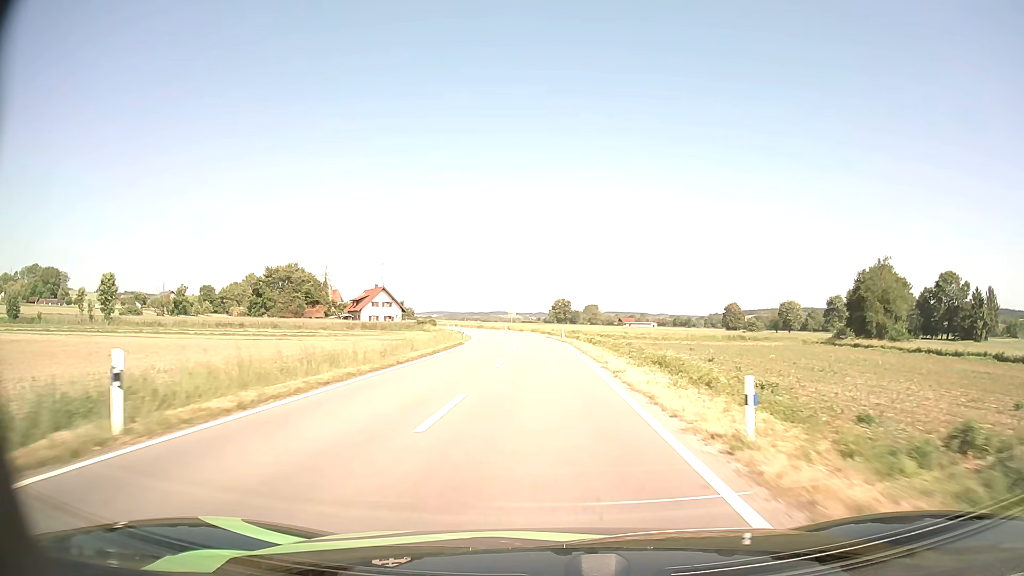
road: tertiary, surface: asphalt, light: Day
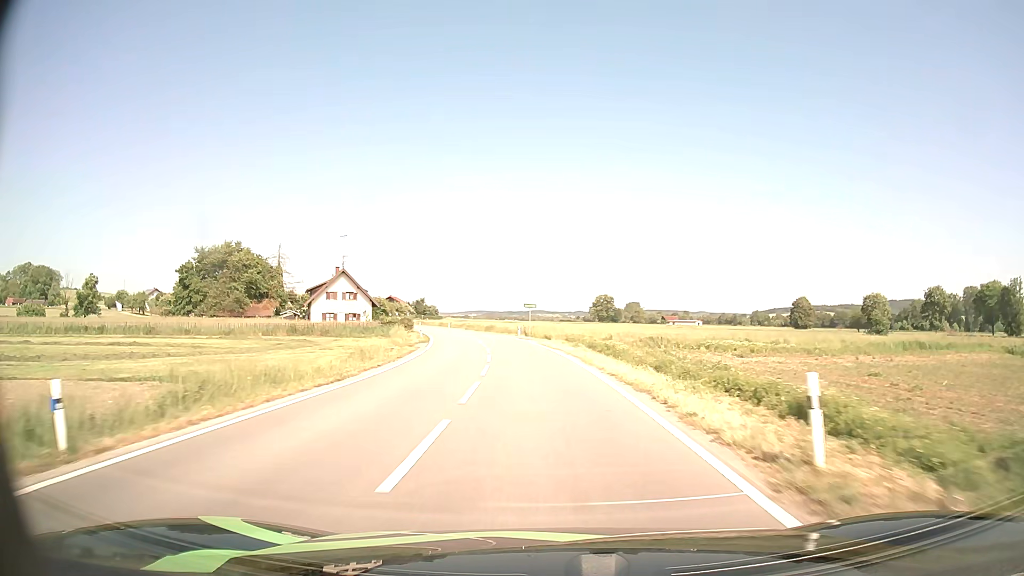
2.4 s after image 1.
(-0.7, +45.1) m; -3°
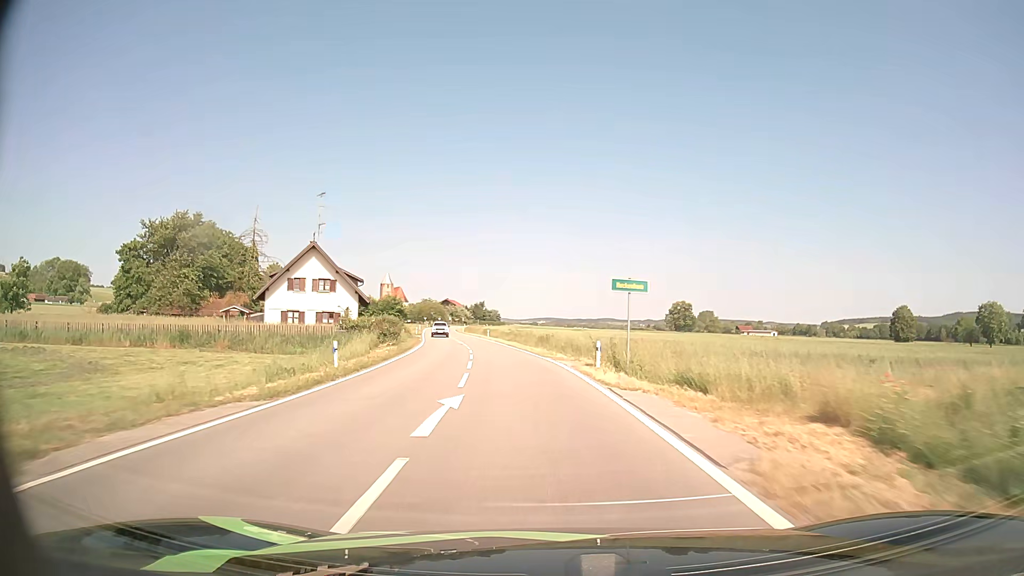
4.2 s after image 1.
(-1.6, +32.8) m; -6°
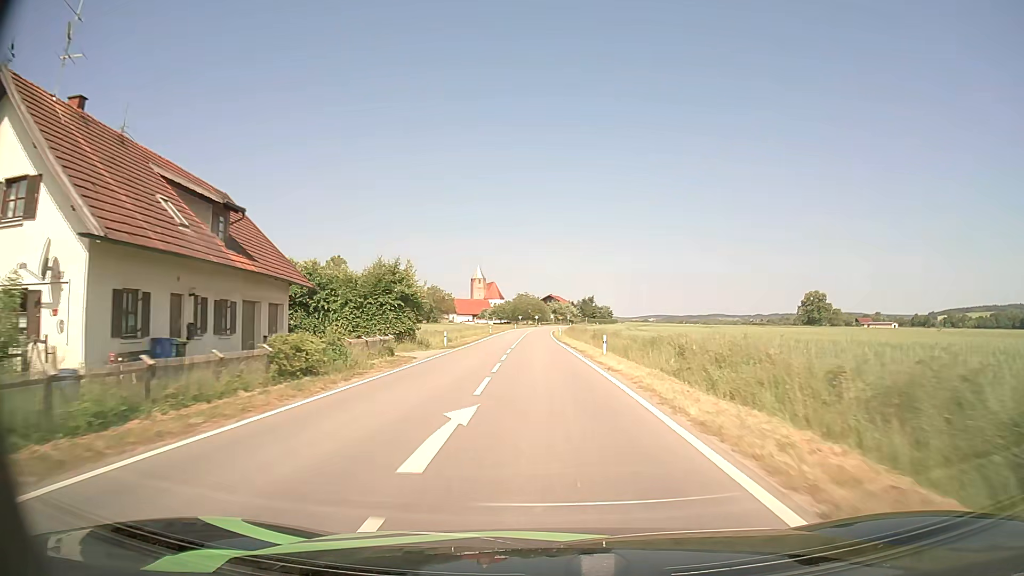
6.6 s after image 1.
(-3.9, +44.1) m; -9°
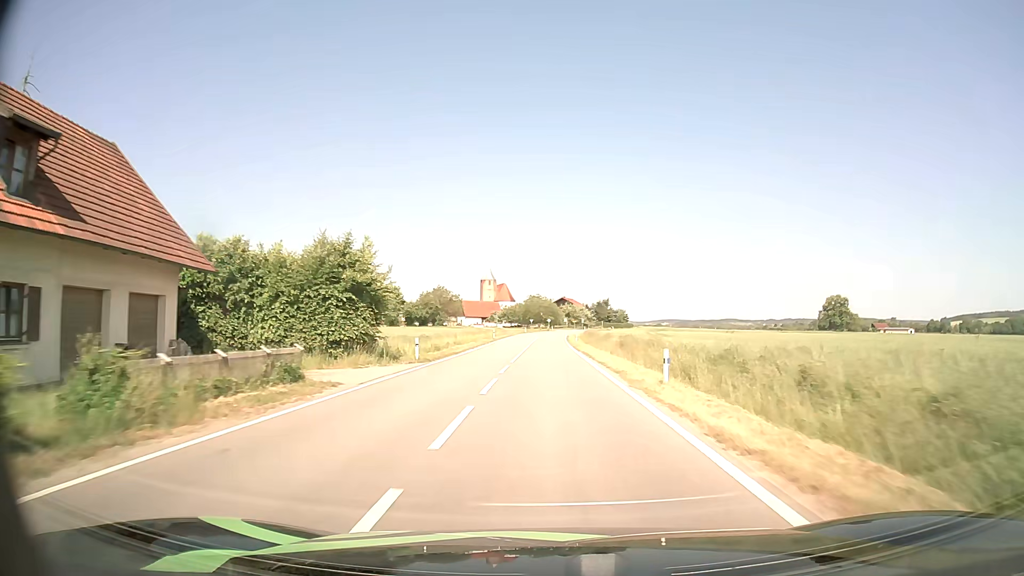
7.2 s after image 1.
(-0.1, +11.3) m; -1°
